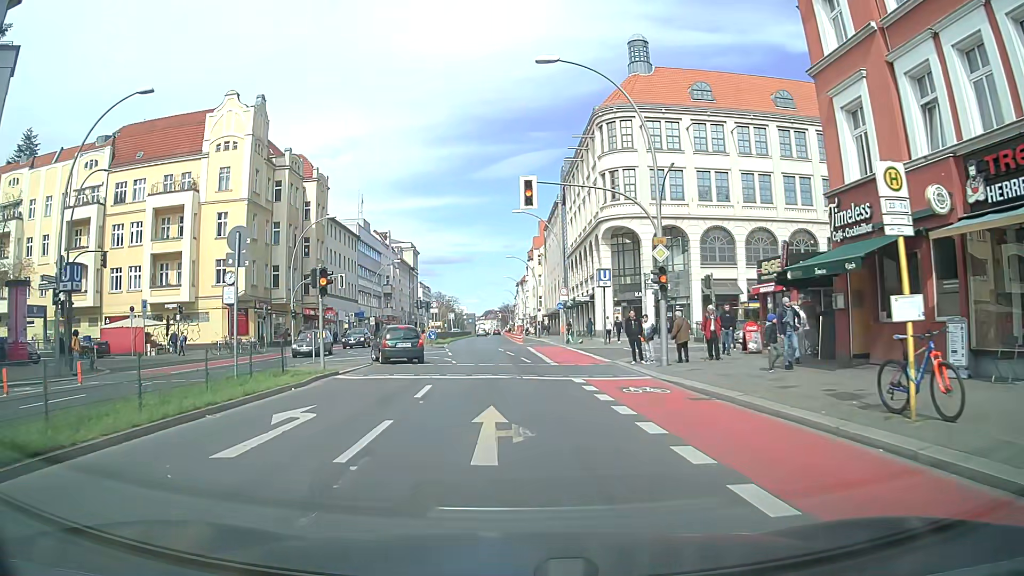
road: primary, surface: asphalt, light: Day
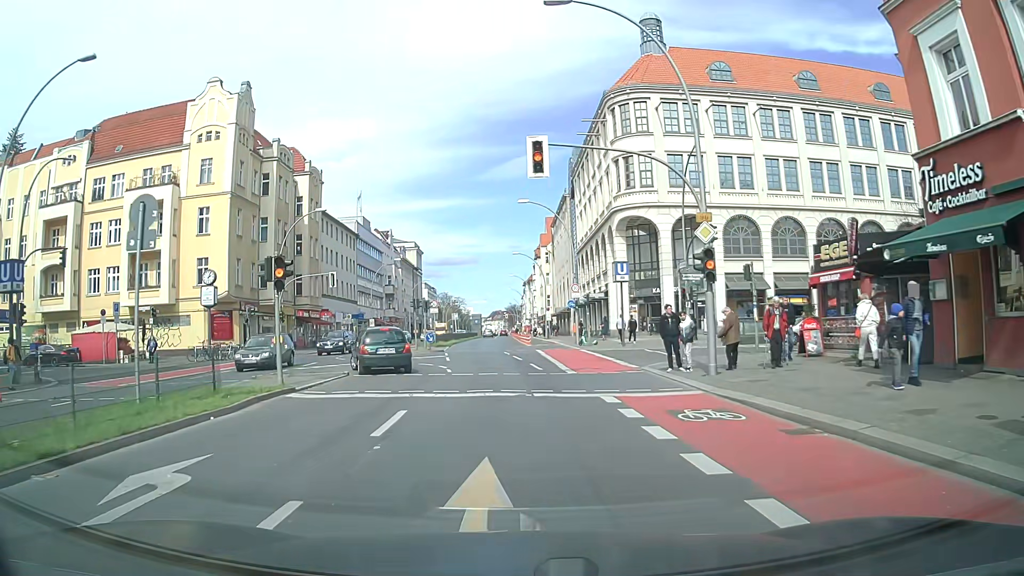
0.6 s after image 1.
(-0.1, +4.5) m; -1°
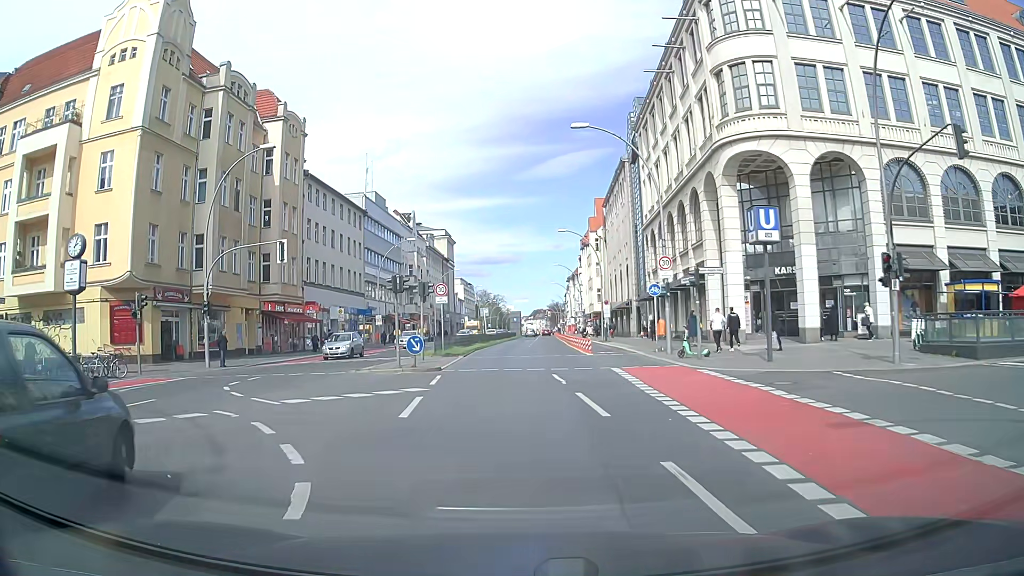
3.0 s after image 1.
(-0.5, +18.0) m; -3°
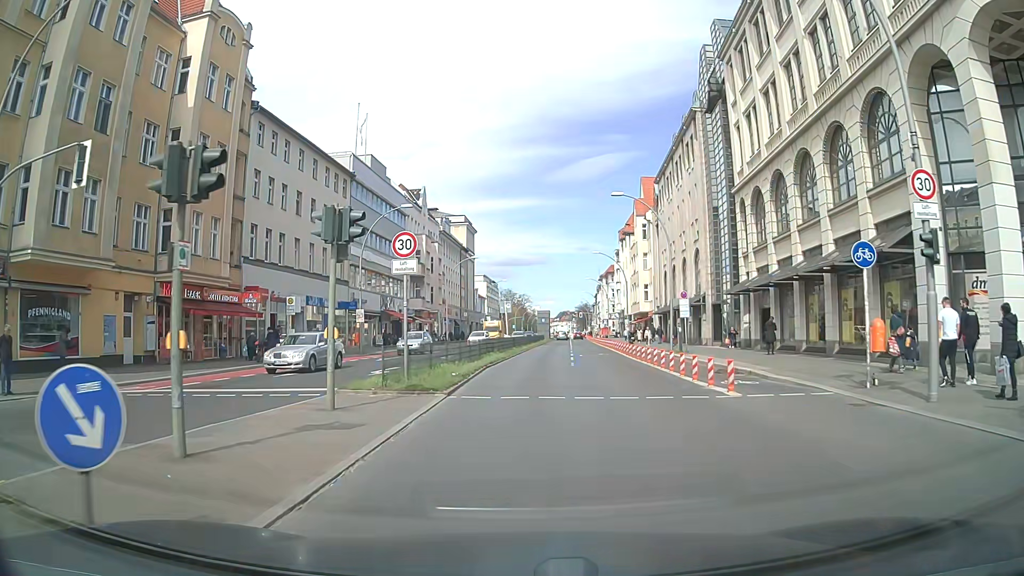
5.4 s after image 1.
(-0.7, +17.9) m; -2°
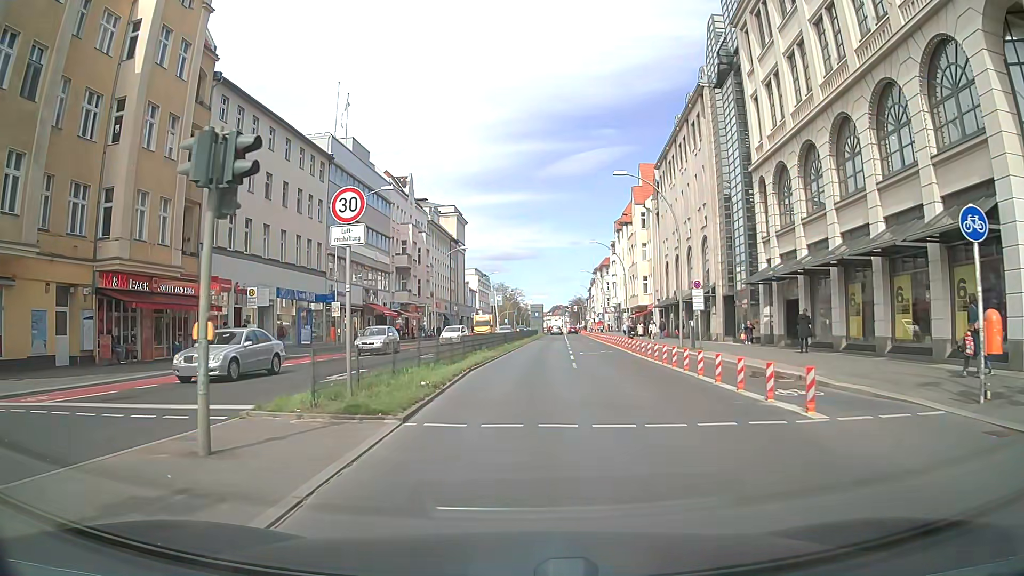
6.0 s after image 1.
(0.0, +4.5) m; 0°
(0, +10) (+1, +20) (+1, +30) (+2, +40) (+3, +50) (+3, +60) (+4, +70) (+5, +80) (+6, +90) (+6, +100) m
